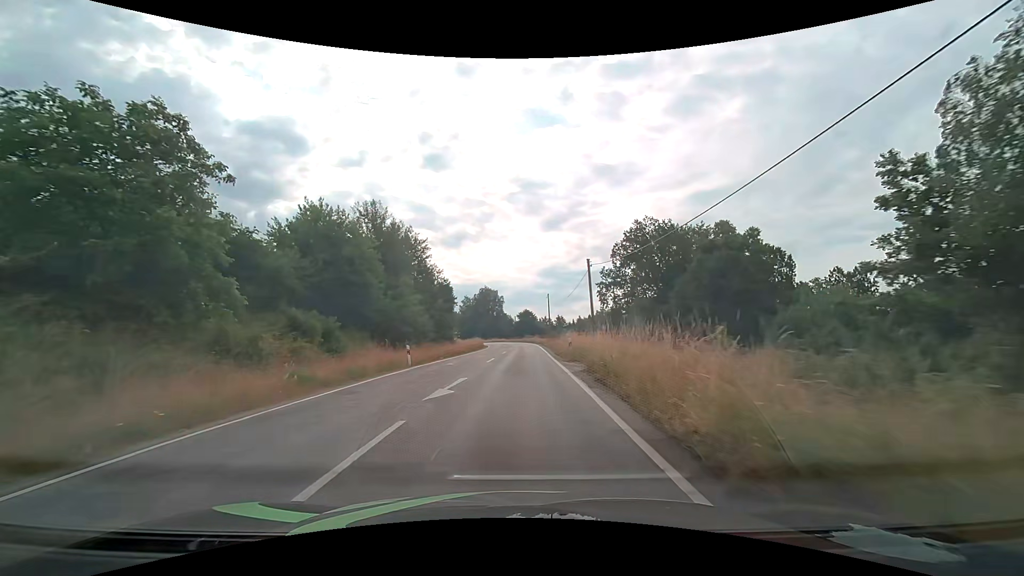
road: tertiary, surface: asphalt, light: Day
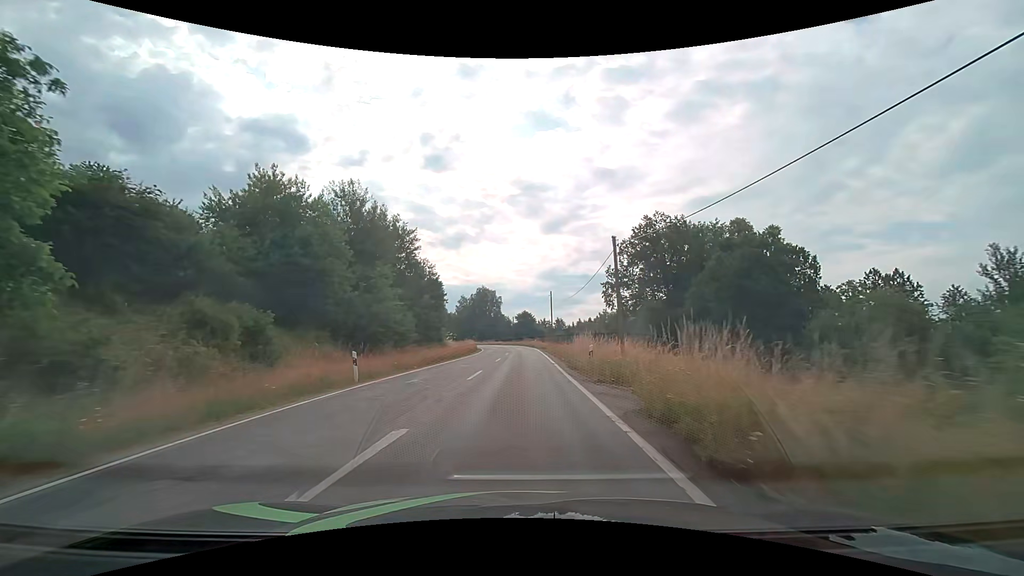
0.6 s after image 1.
(0.0, +7.8) m; 0°
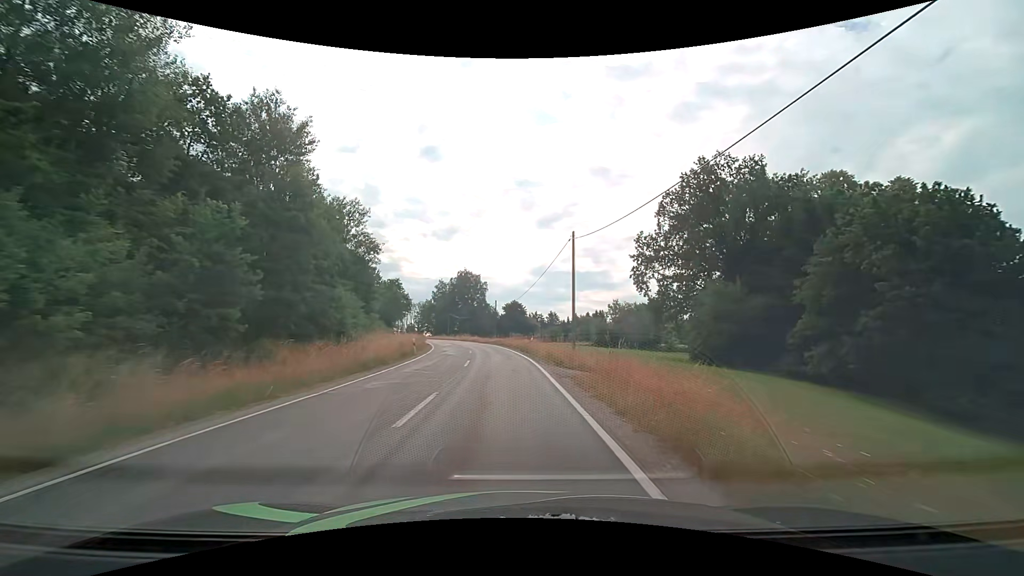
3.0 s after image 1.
(+0.6, +32.4) m; +1°
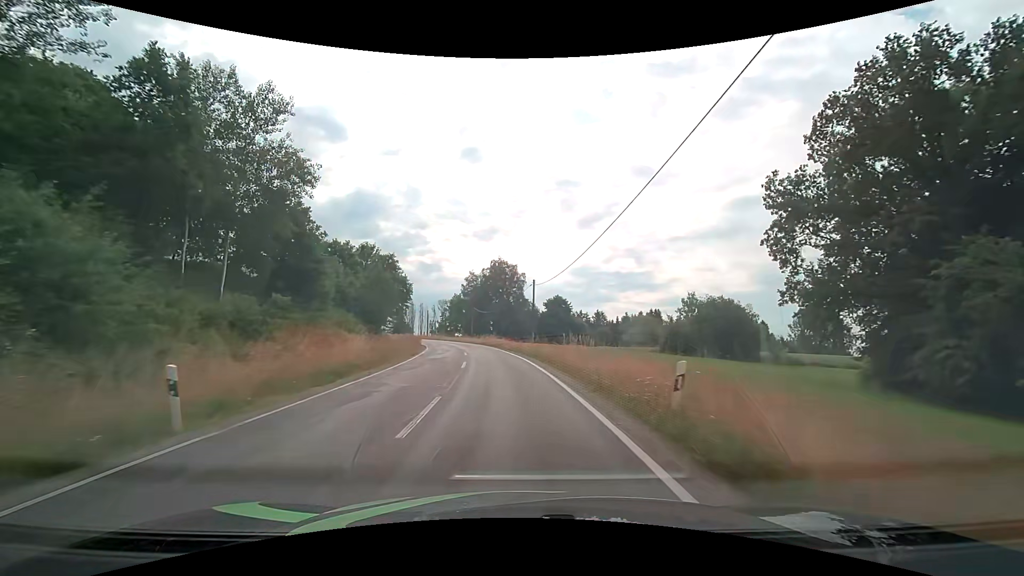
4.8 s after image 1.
(-0.7, +25.5) m; -4°
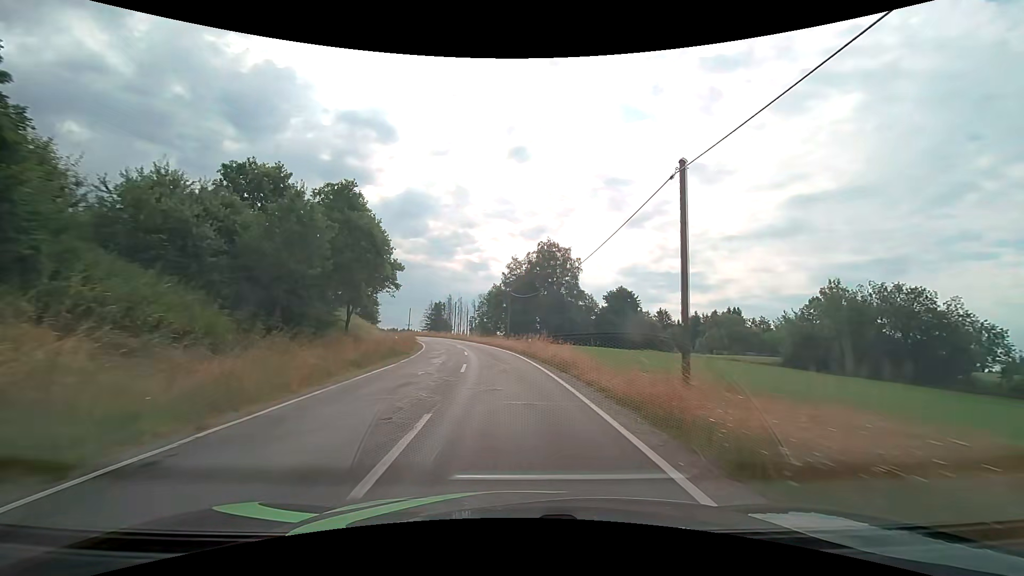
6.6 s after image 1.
(-1.3, +26.3) m; -5°
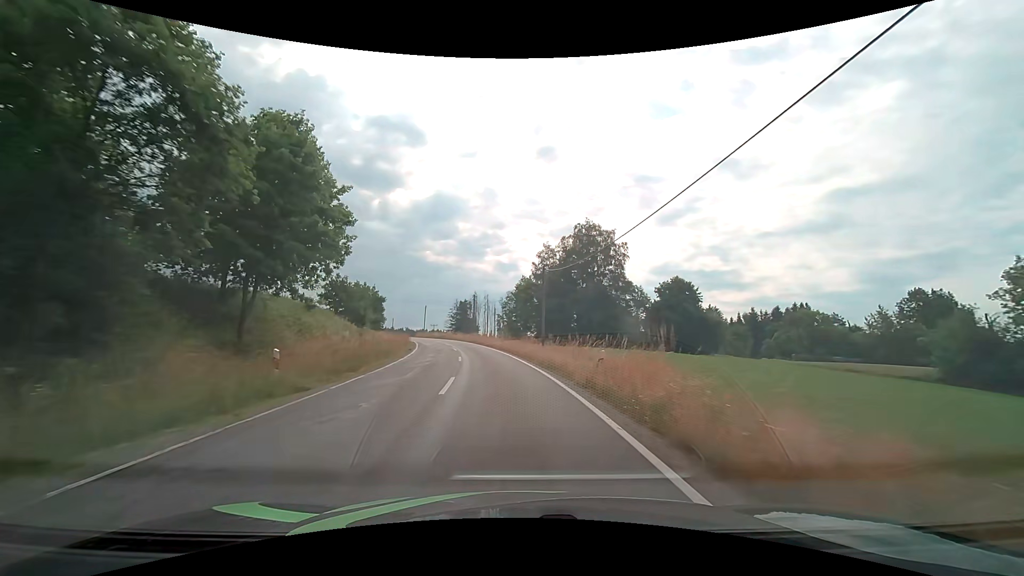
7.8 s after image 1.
(-0.5, +18.0) m; -3°
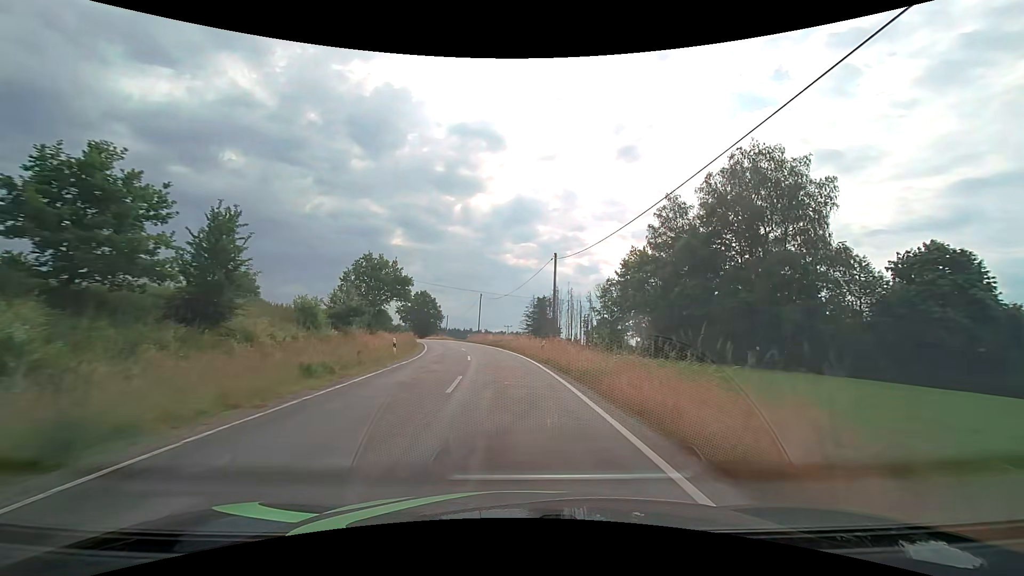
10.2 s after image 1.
(-3.0, +36.8) m; -9°
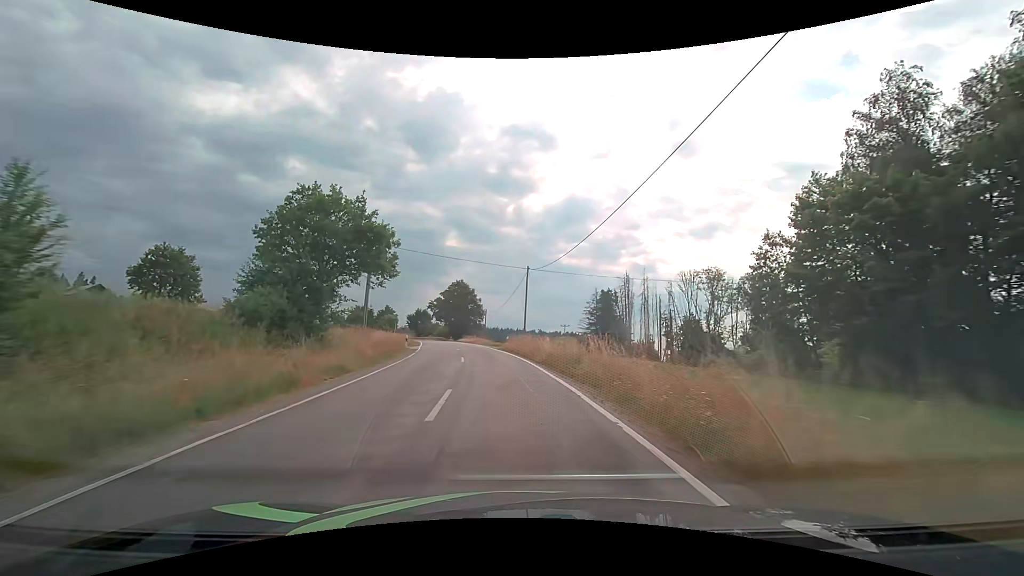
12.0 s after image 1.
(-1.4, +28.5) m; -6°
(0, +10) (-1, +20) (-2, +30) (-3, +40) (-5, +50) (-7, +59) (-9, +69) (-11, +79) (-13, +89) (-16, +98) m
